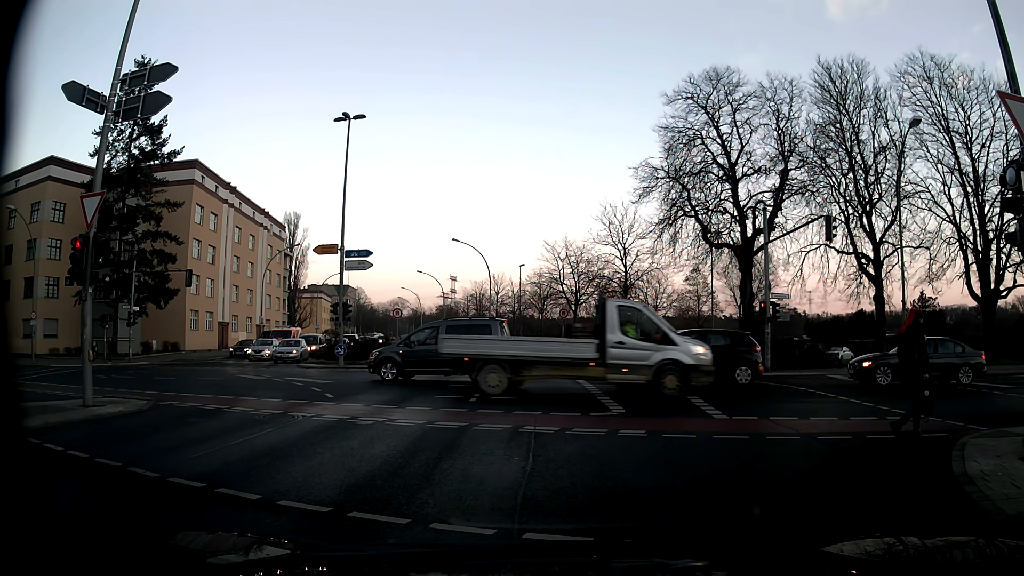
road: secondary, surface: asphalt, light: Day
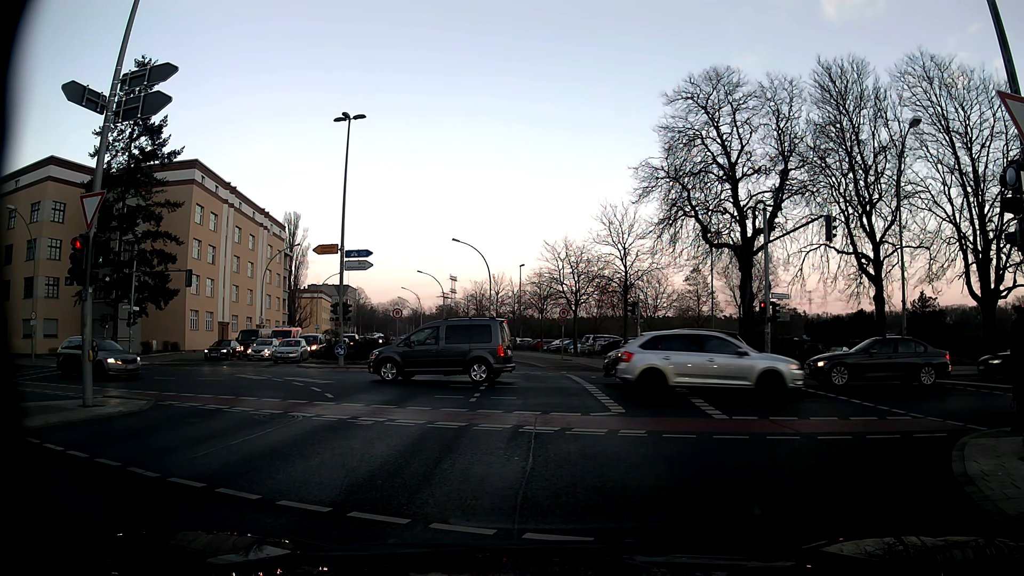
(0.0, 0.0) m; 0°
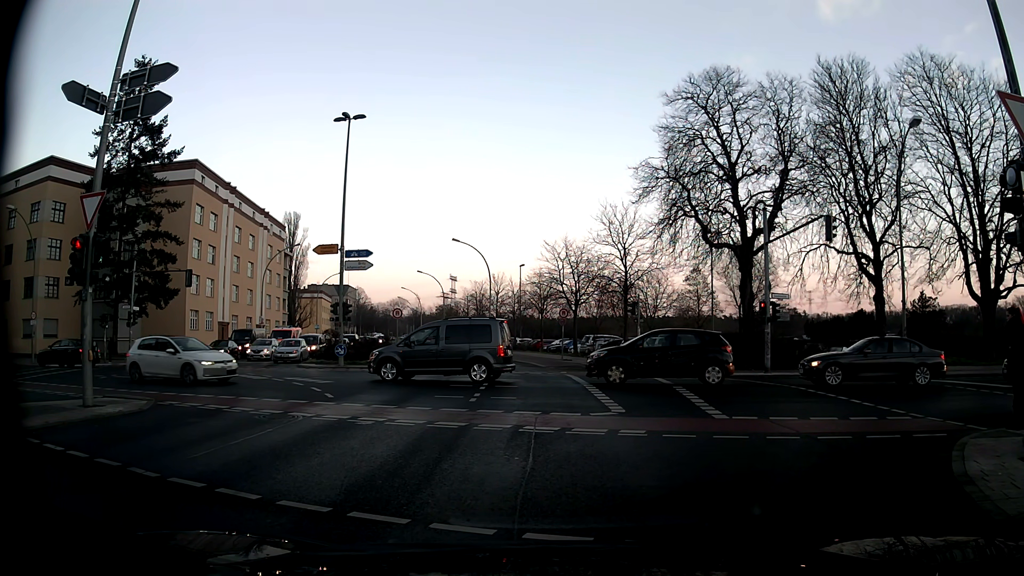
(0.0, 0.0) m; 0°
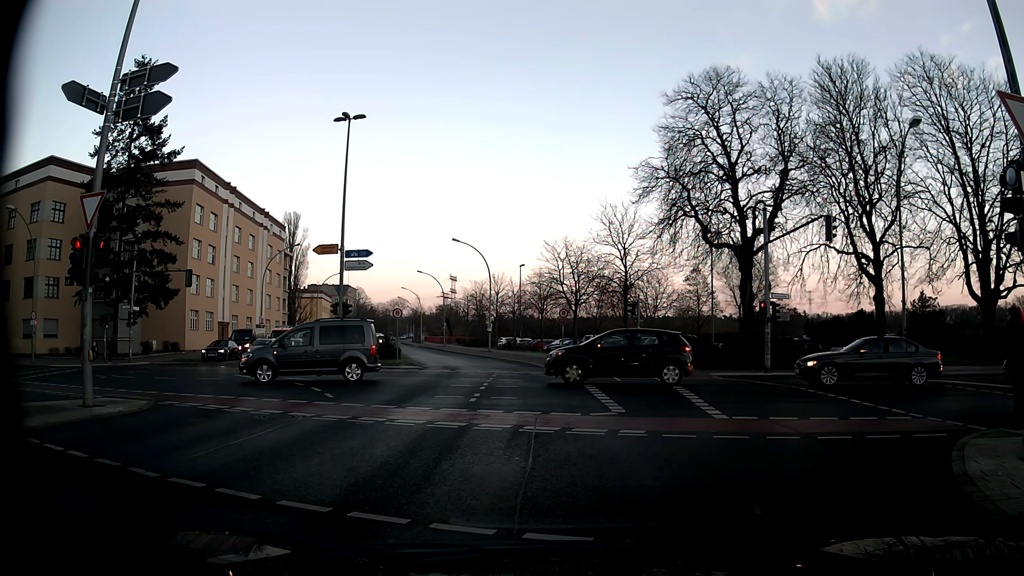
(0.0, 0.0) m; 0°
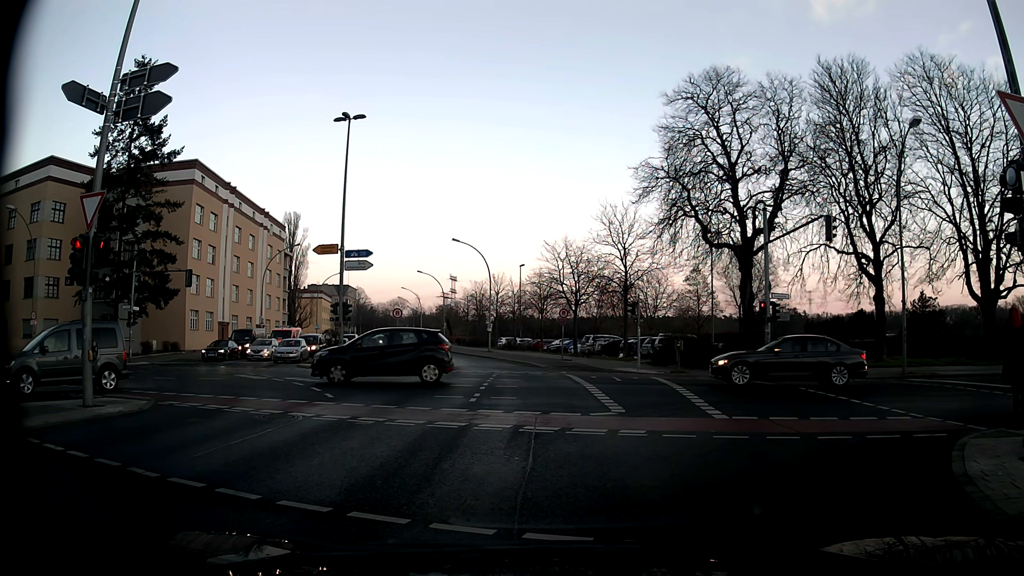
(0.0, 0.0) m; 0°
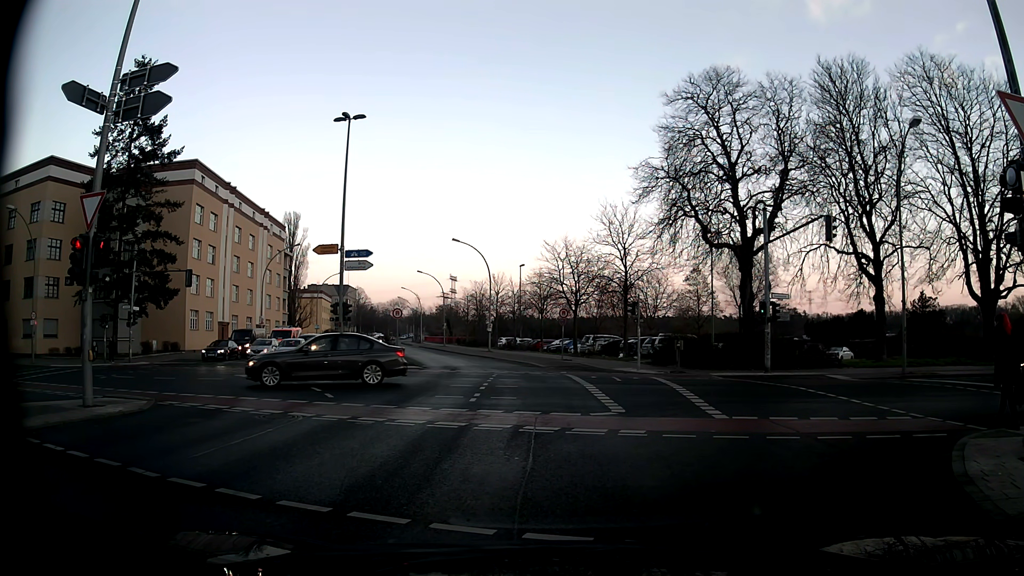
(0.0, 0.0) m; 0°
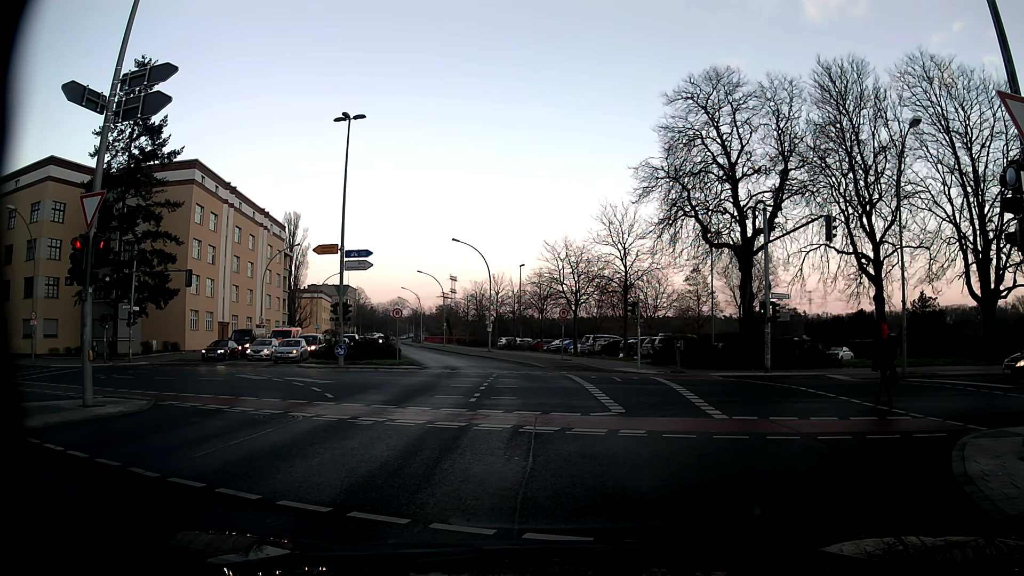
(0.0, 0.0) m; 0°
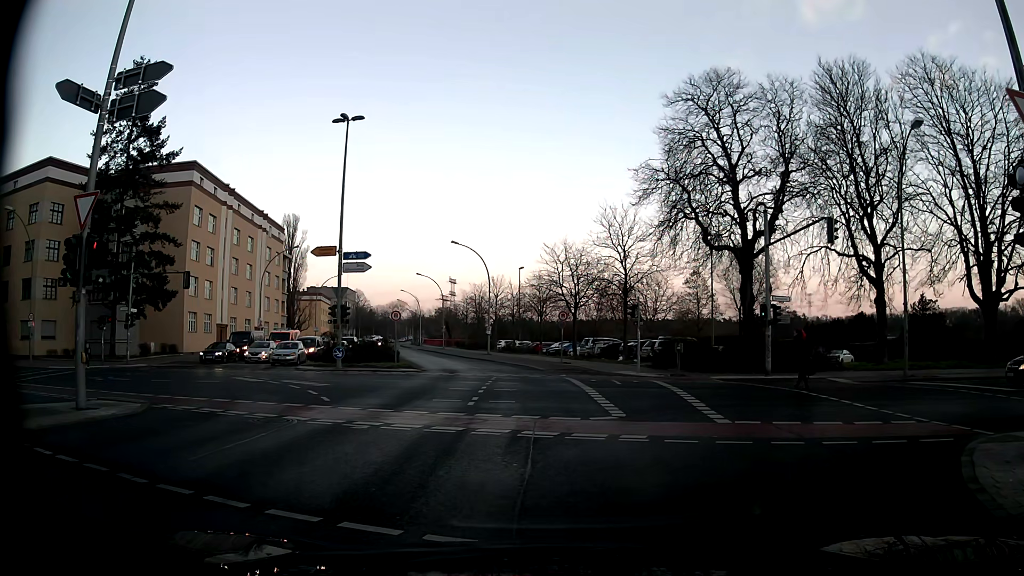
(0.0, +0.2) m; 0°
